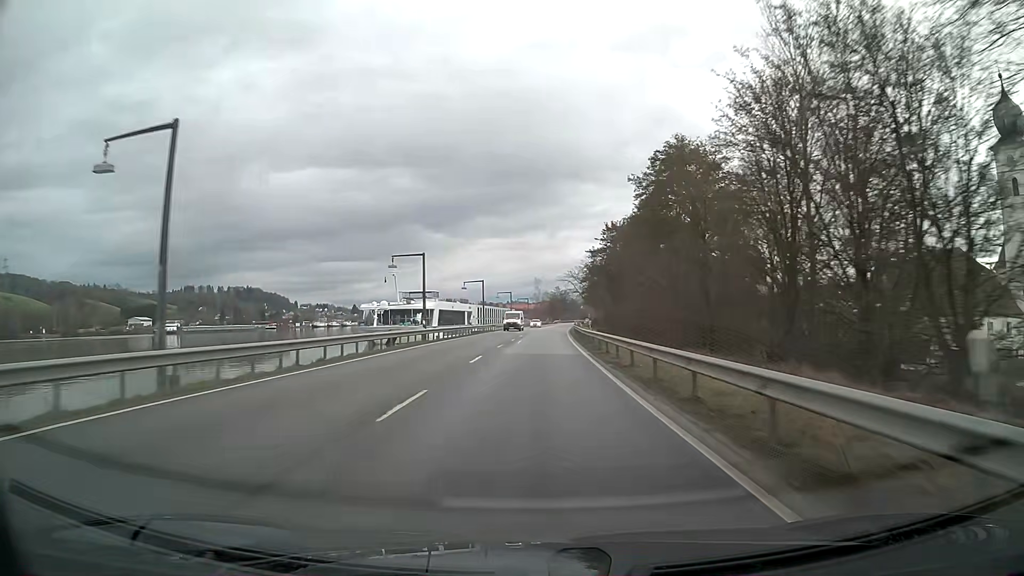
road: primary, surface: asphalt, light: Day
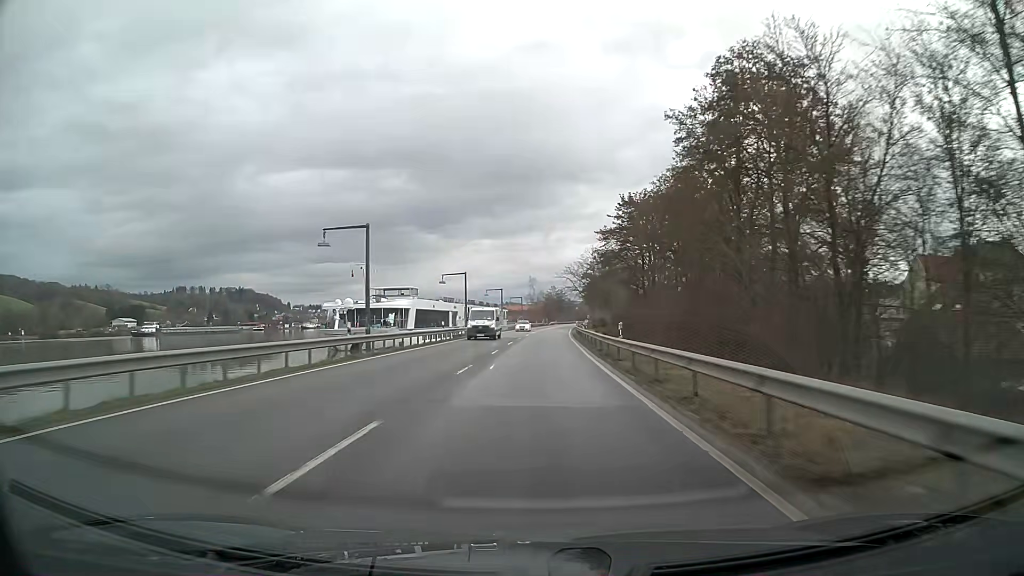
(+0.1, +15.8) m; +1°
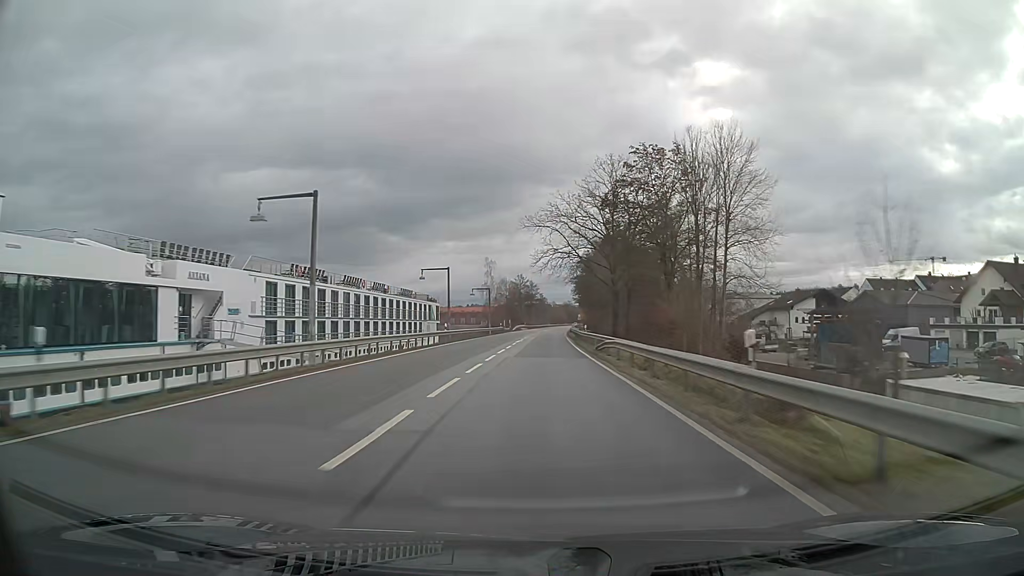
(+2.1, +79.1) m; +3°
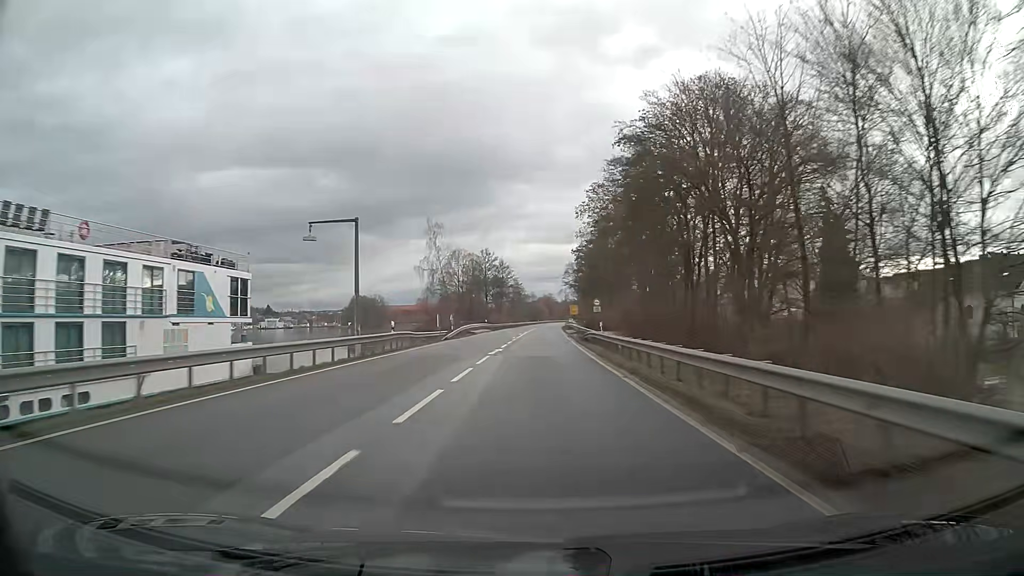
(+1.0, +63.3) m; +2°
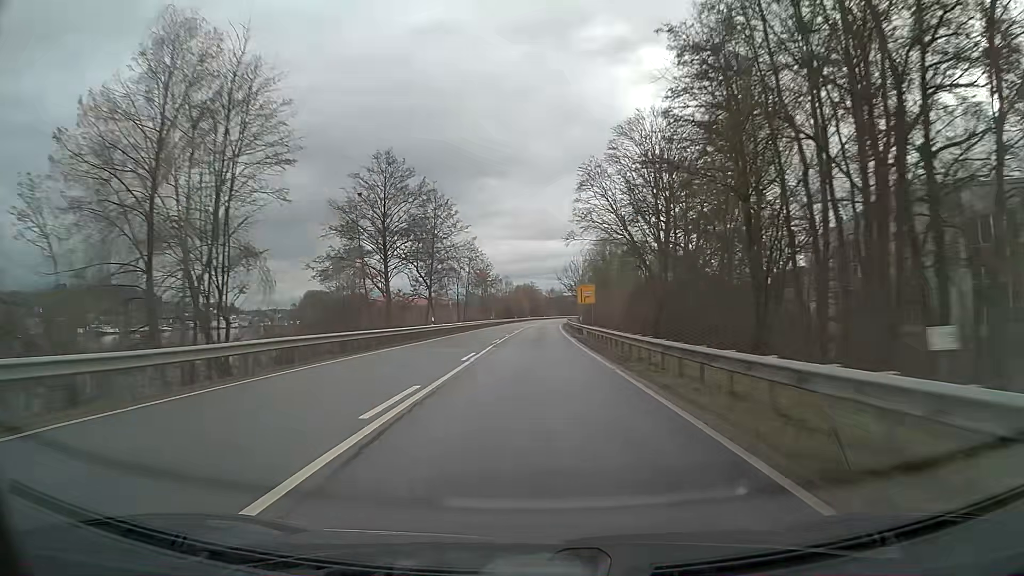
(+1.3, +79.0) m; +2°
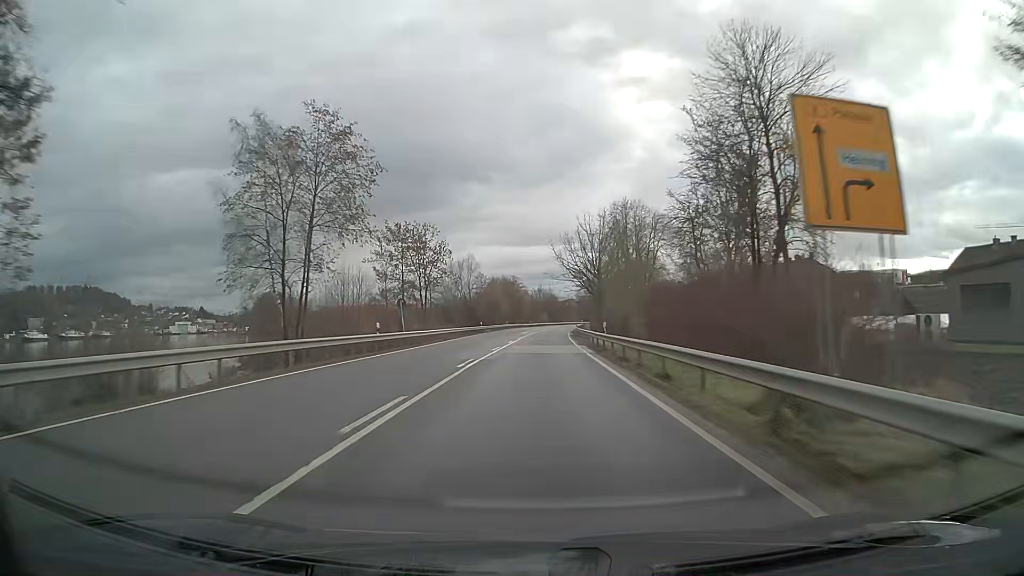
(+0.6, +63.2) m; +1°
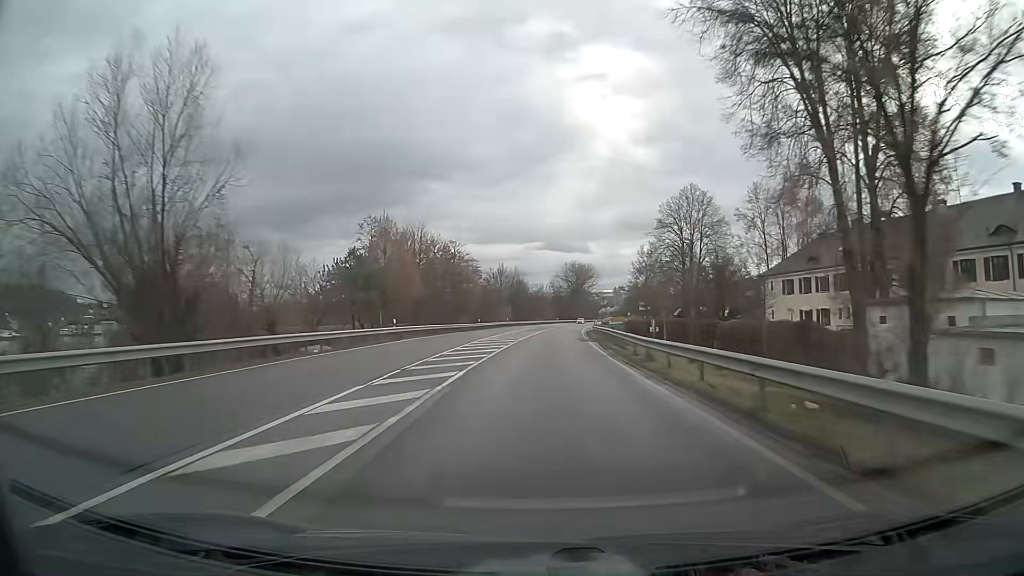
(+1.9, +79.0) m; +3°
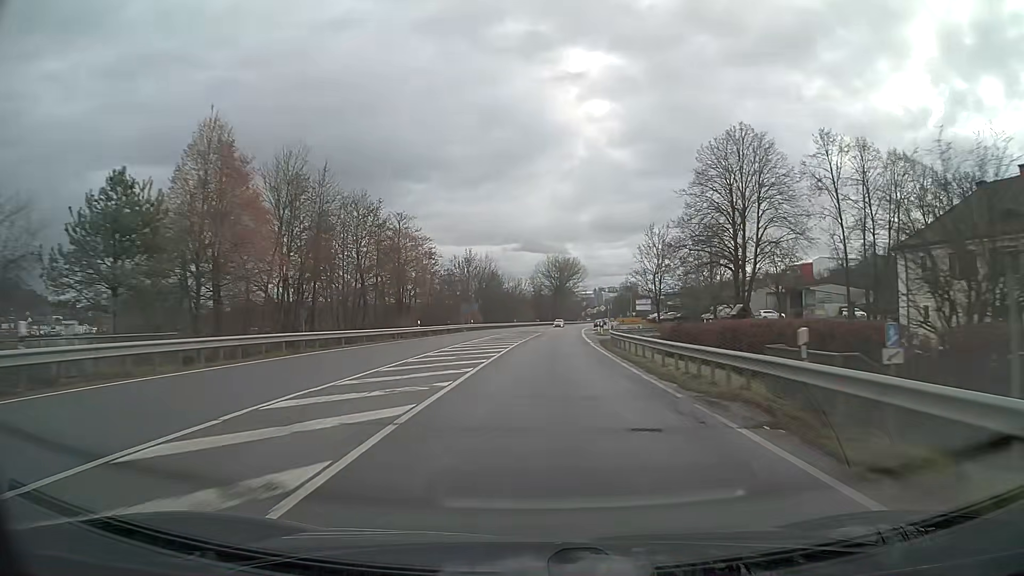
(+0.6, +31.6) m; +2°
(0, +10) (0, +20) (+1, +30) (+1, +40) (+1, +50) (+2, +60) (+3, +70) (+3, +80) (+4, +90) (+5, +100) m
